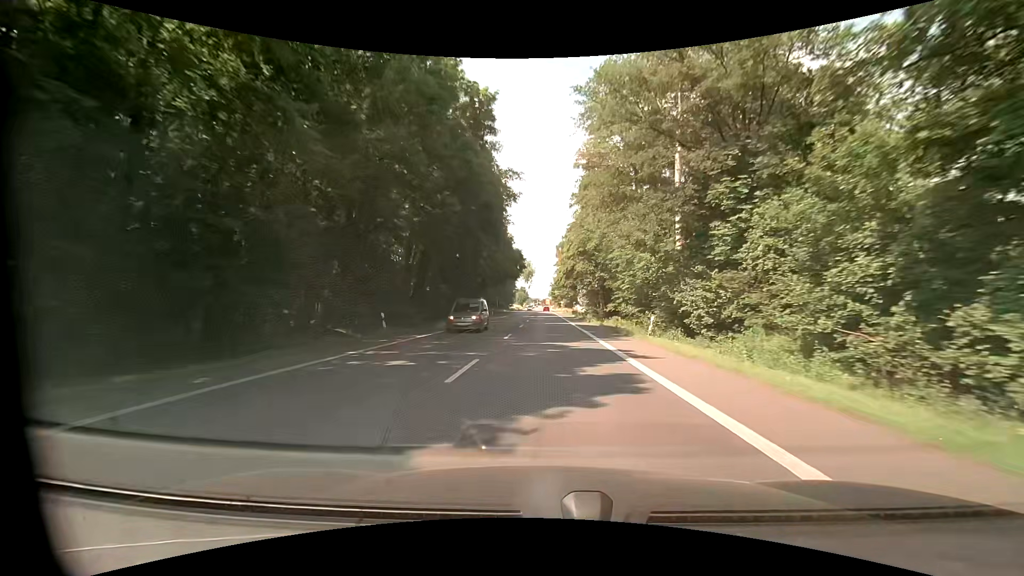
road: primary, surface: asphalt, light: Day
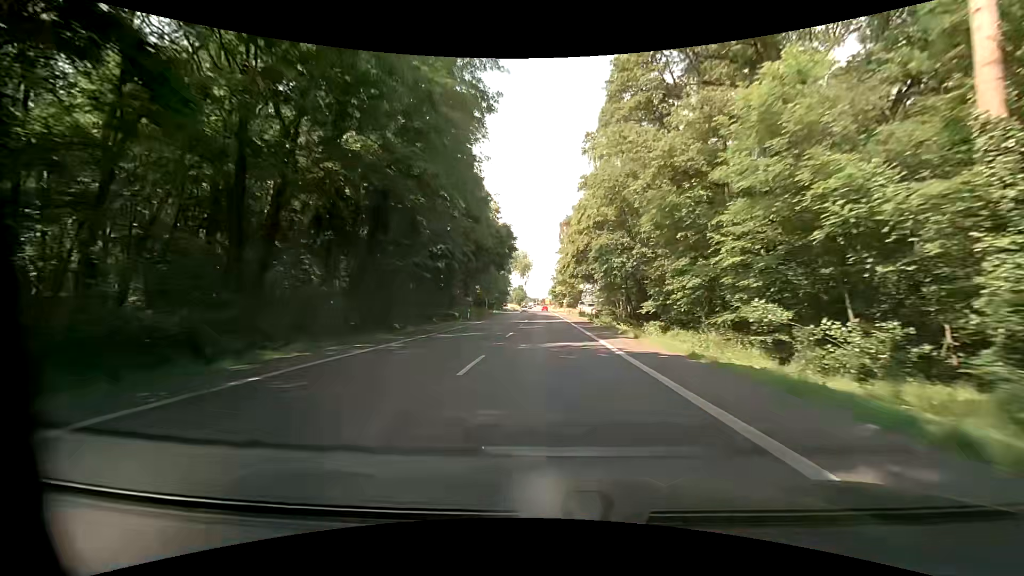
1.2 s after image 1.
(+0.1, +23.4) m; 0°
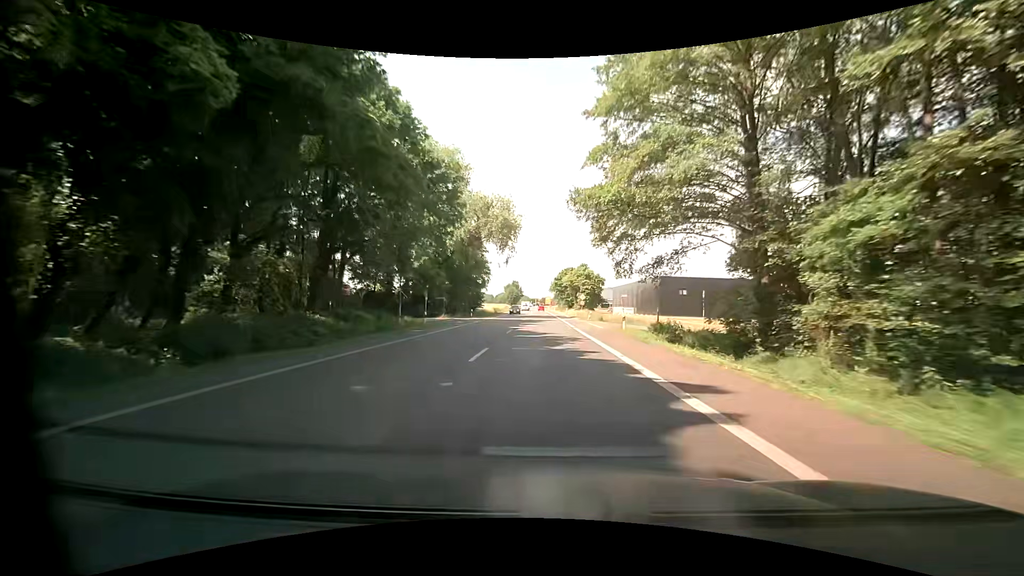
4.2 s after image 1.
(-0.2, +58.2) m; -1°
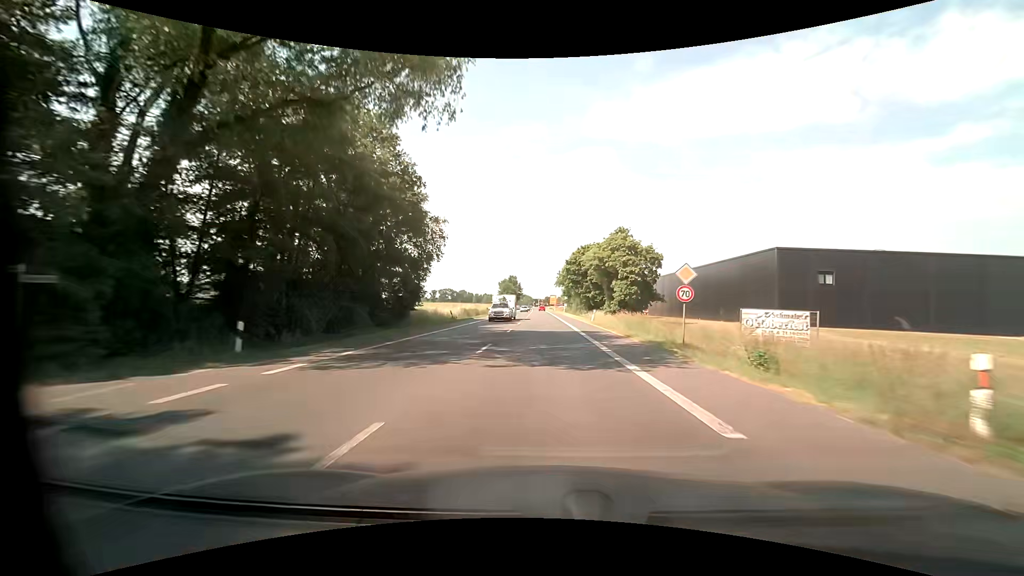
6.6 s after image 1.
(0.0, +46.4) m; 0°
